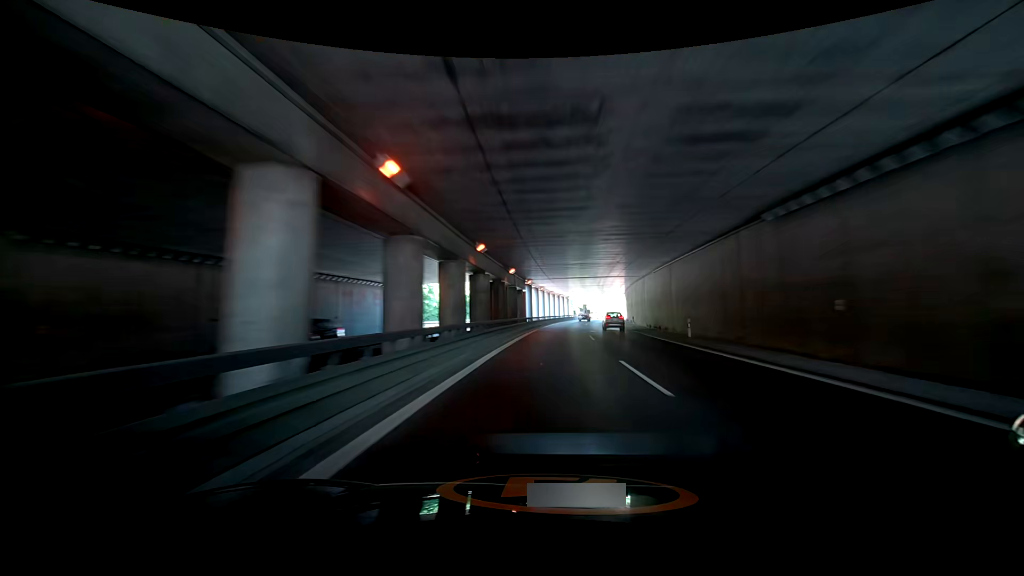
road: trunk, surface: asphalt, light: Day
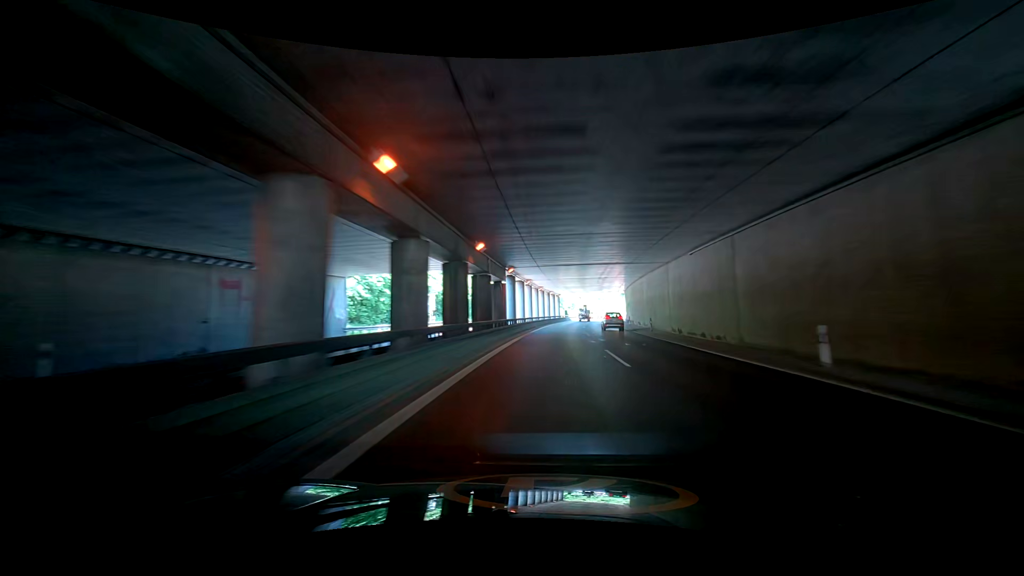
(-0.1, +13.3) m; -1°
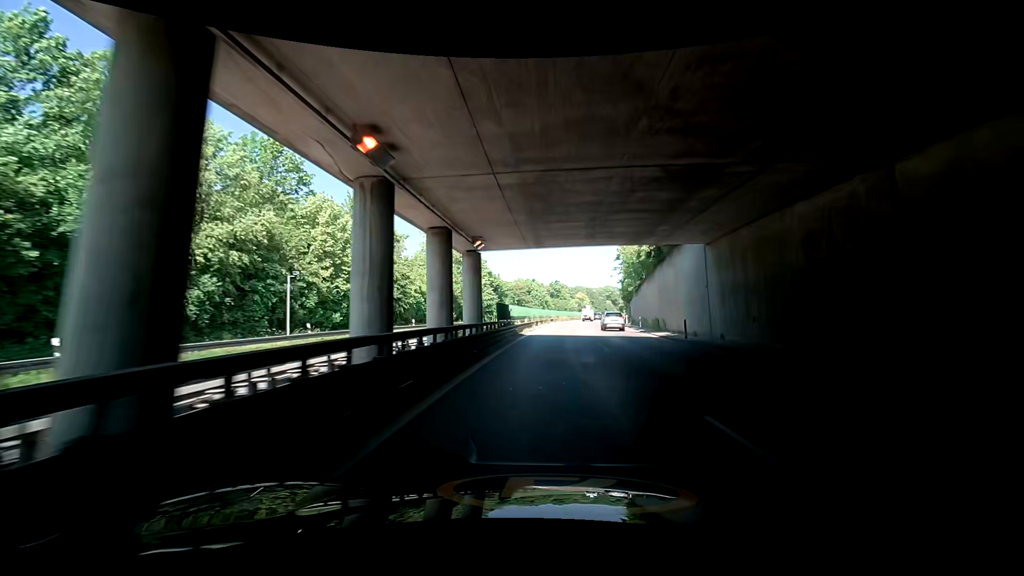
(+2.1, +65.8) m; +7°
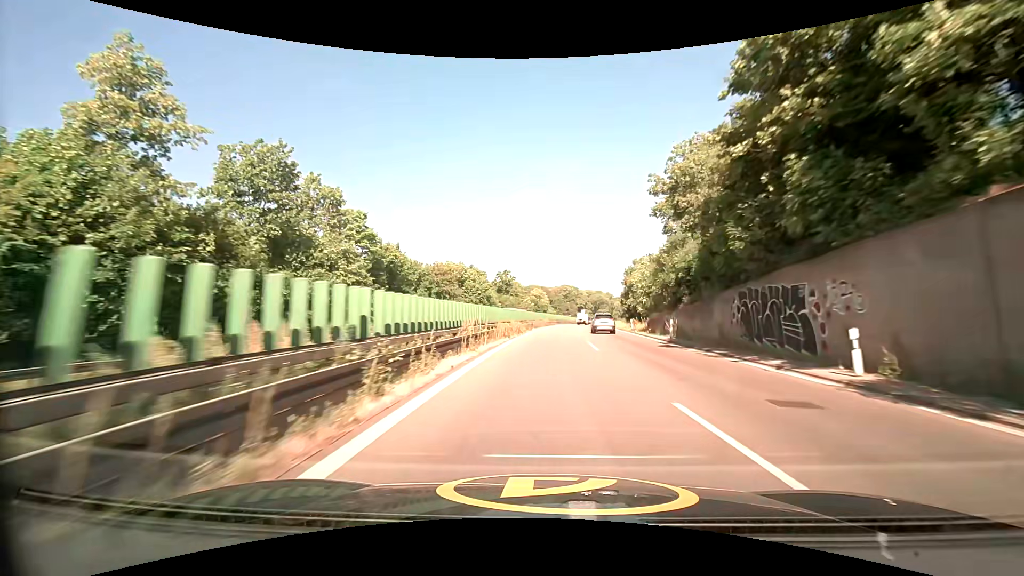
(+5.5, +52.6) m; +9°
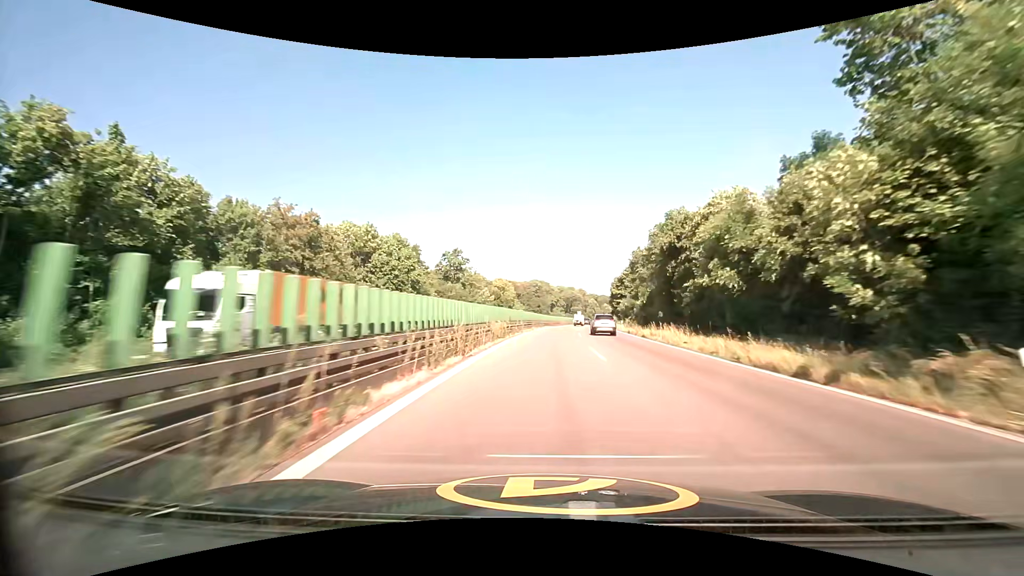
(+1.4, +40.0) m; +4°
(0, +10) (0, +20) (0, +30) (+1, +40) (+1, +50) (+2, +60) (+3, +70) (+4, +80) (+5, +90) (+6, +100) m
